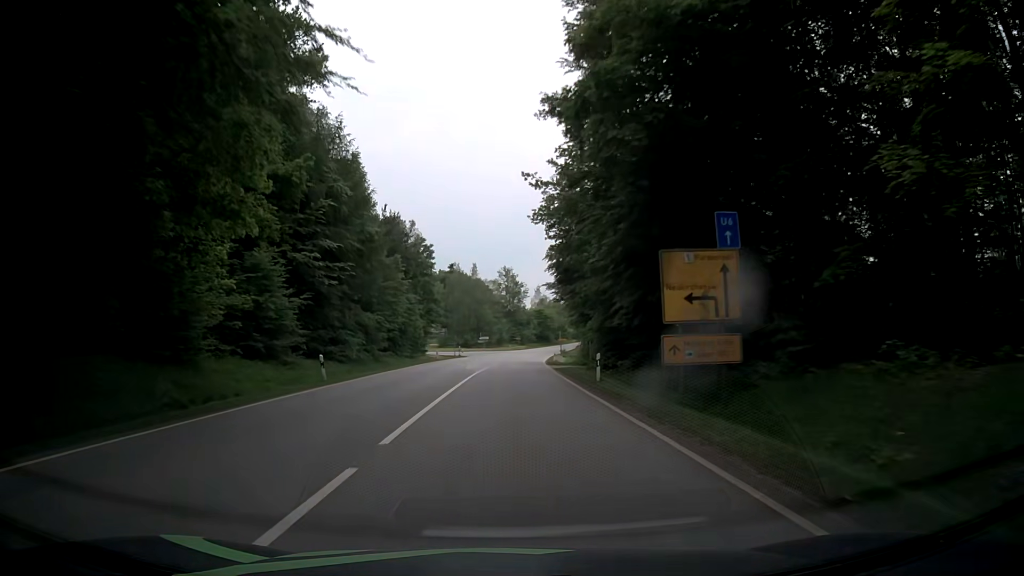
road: secondary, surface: asphalt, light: Day
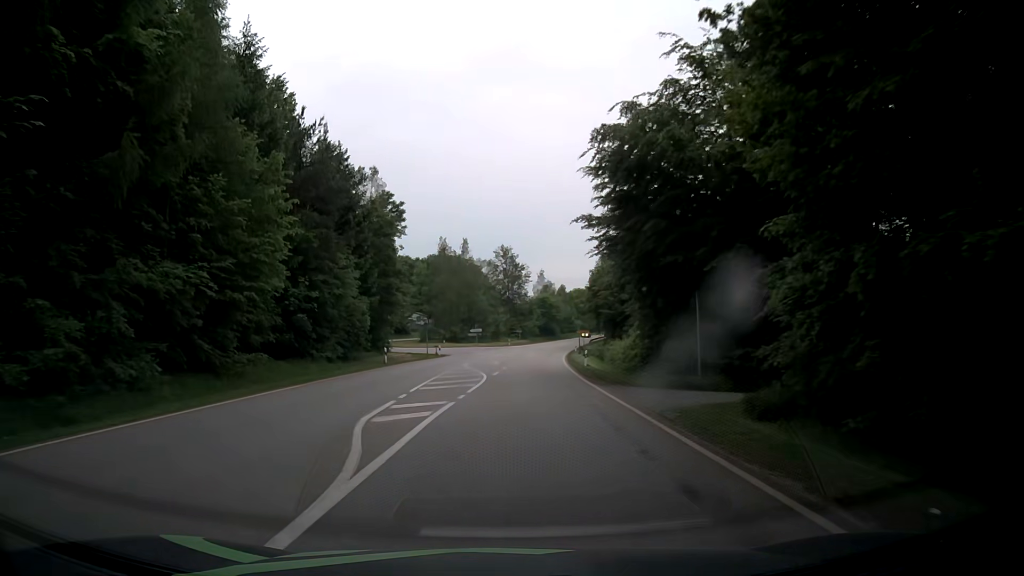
(+0.1, +28.6) m; 0°
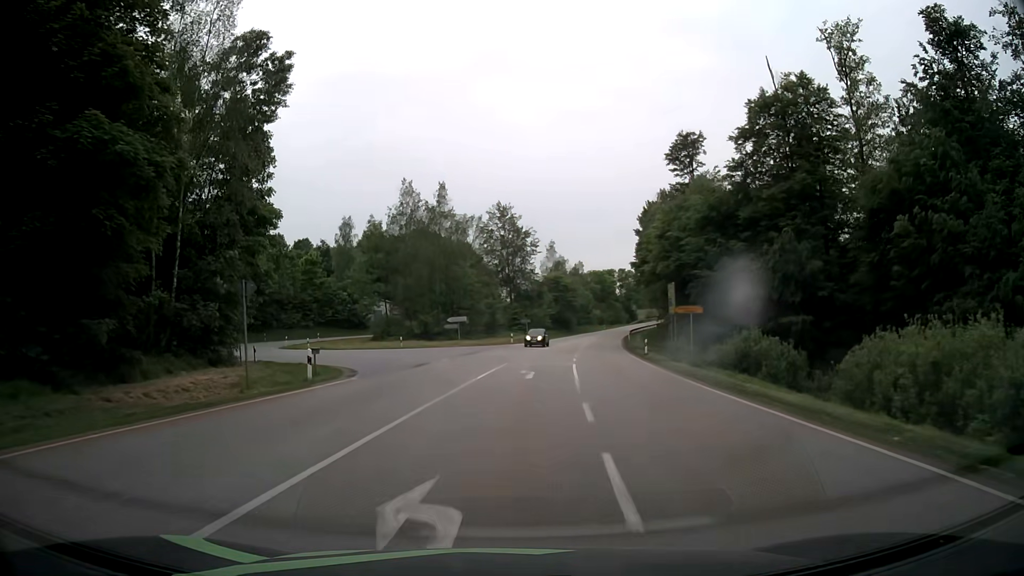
(+0.1, +41.9) m; +1°
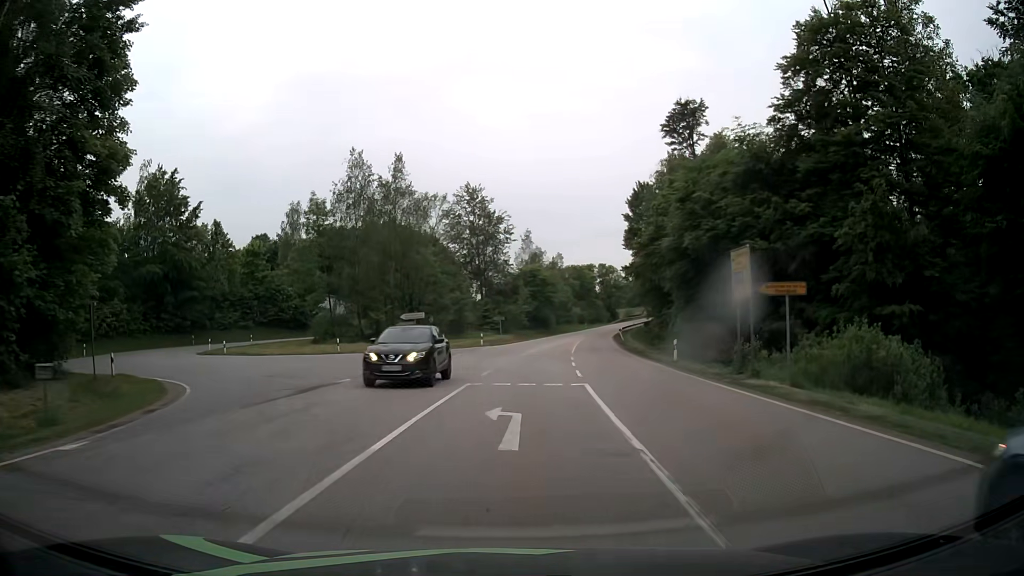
(+0.3, +13.5) m; +2°
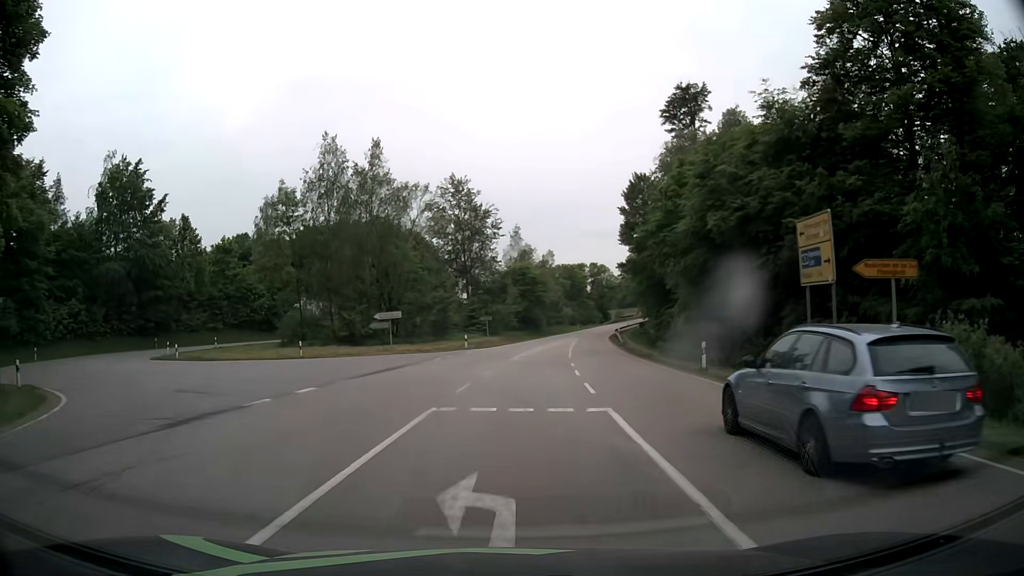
(+0.1, +5.9) m; +1°
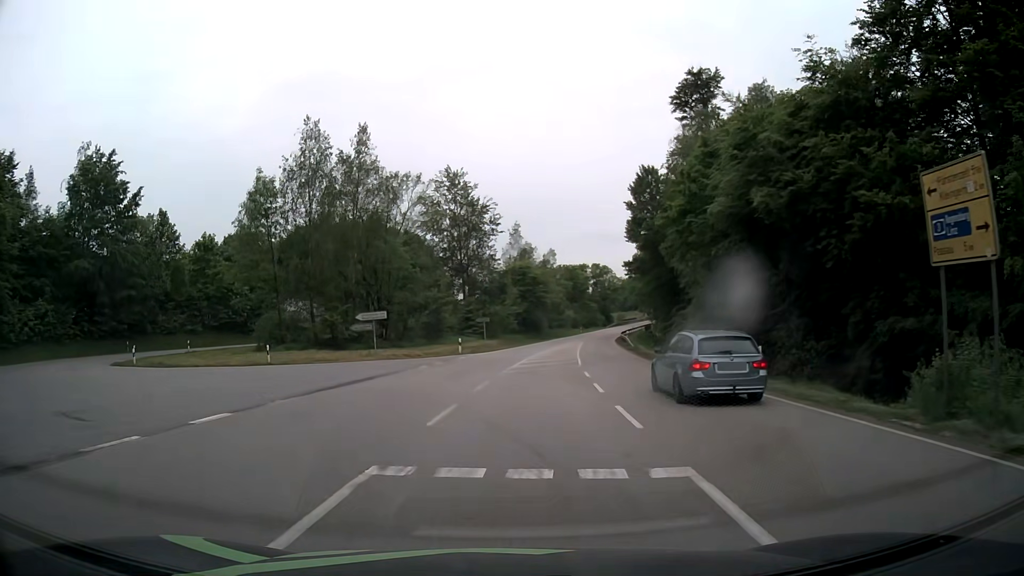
(0.0, +5.4) m; 0°
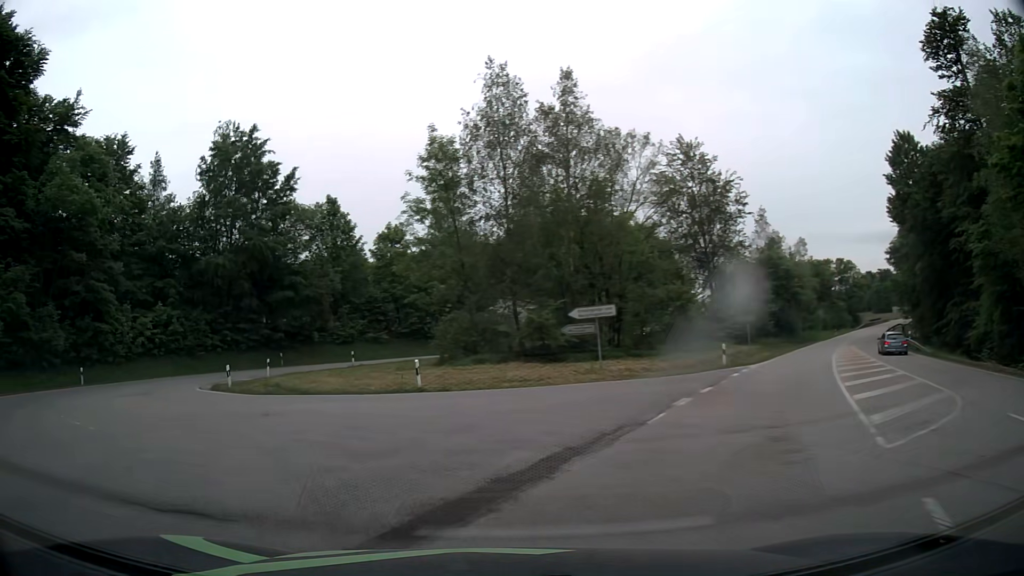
(-1.6, +13.7) m; -20°
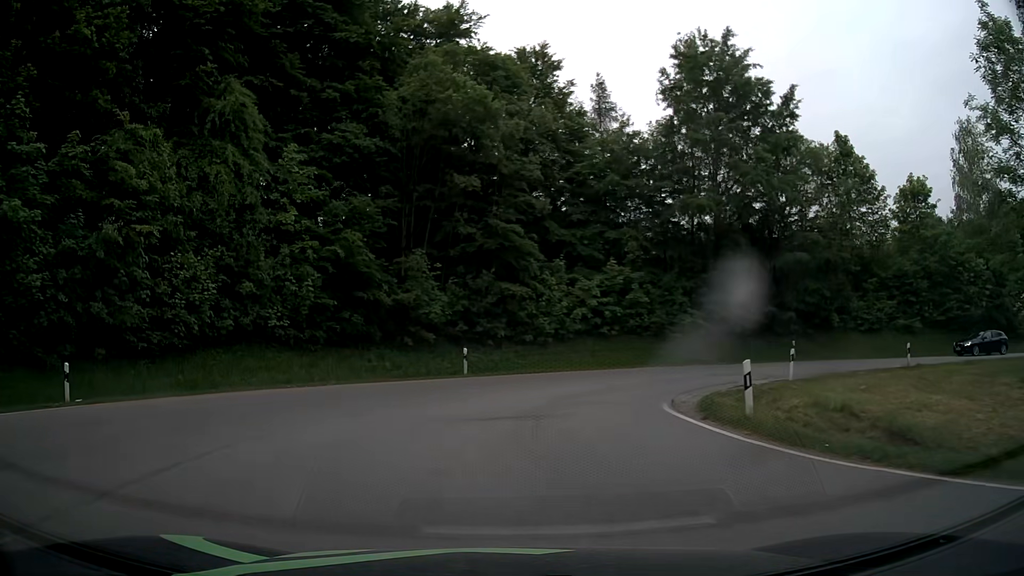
(-6.3, +15.0) m; -40°
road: tertiary
(0, +10) (+3, +19) (+10, +26) (+20, +29) (+30, +29) (+40, +28) (+50, +29) (+60, +30) (+70, +31) (+79, +34) m
